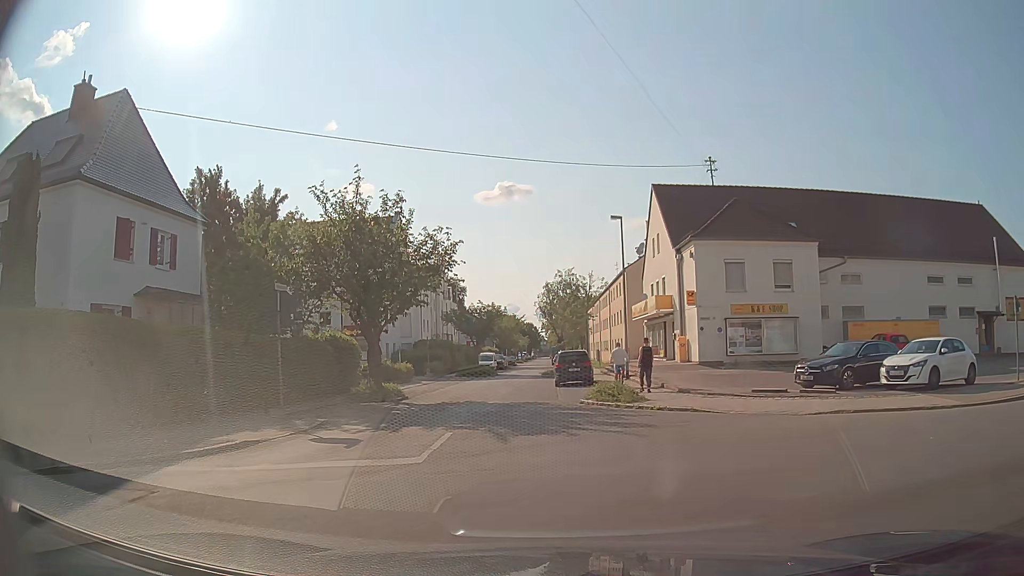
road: residential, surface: asphalt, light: Day
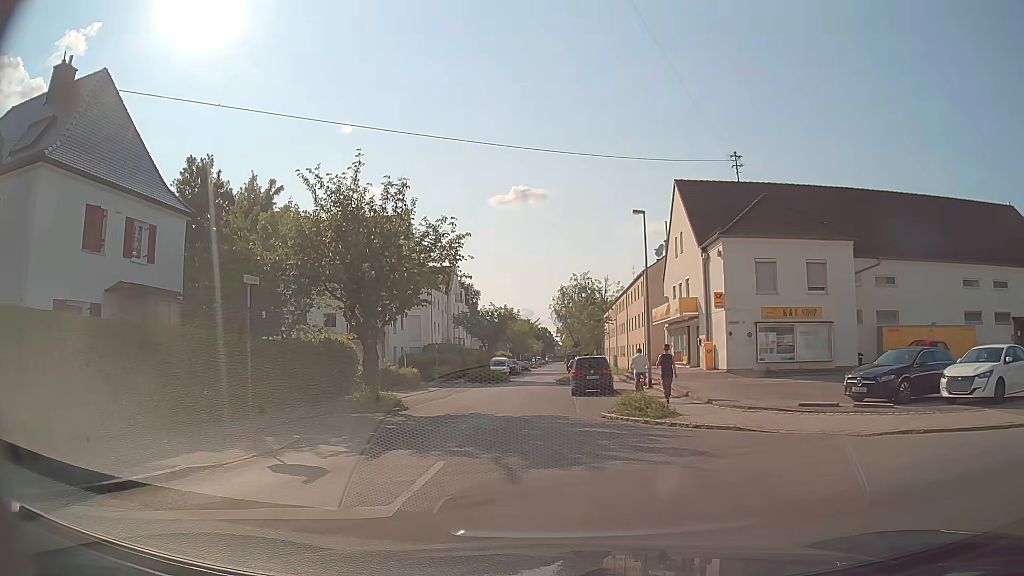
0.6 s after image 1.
(-0.1, +2.7) m; -2°
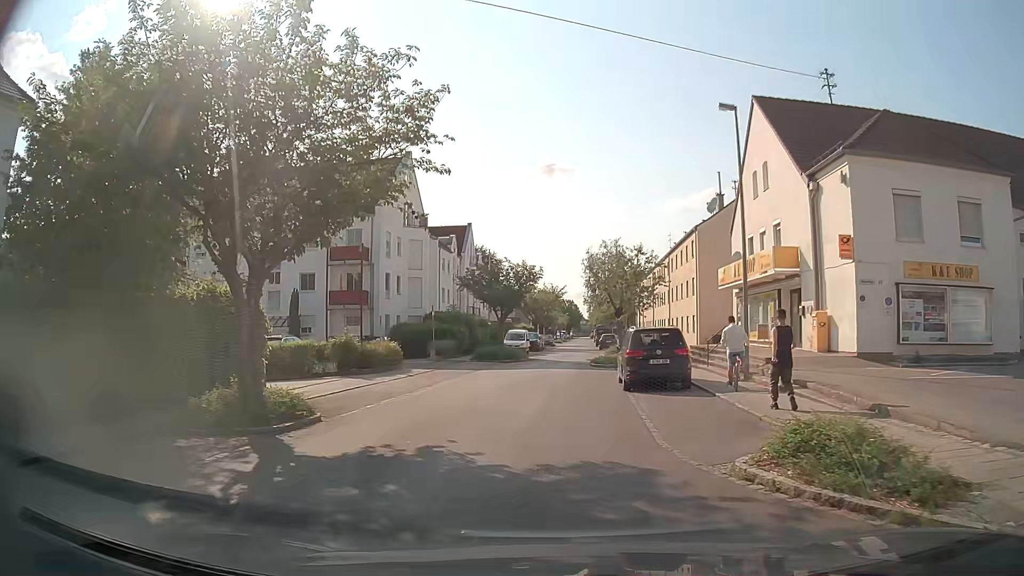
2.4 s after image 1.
(-0.3, +11.2) m; -2°
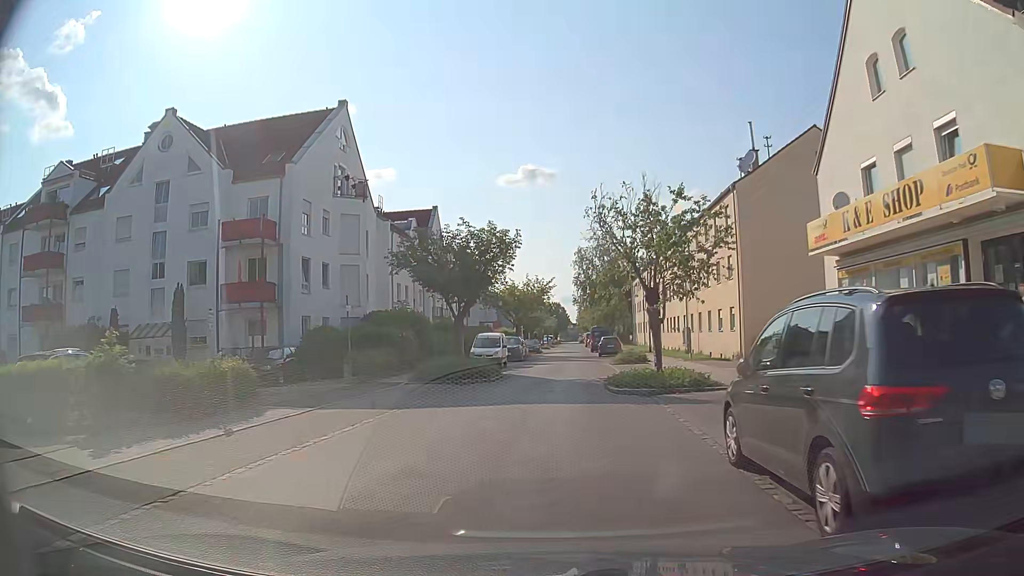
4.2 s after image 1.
(0.0, +13.6) m; 0°
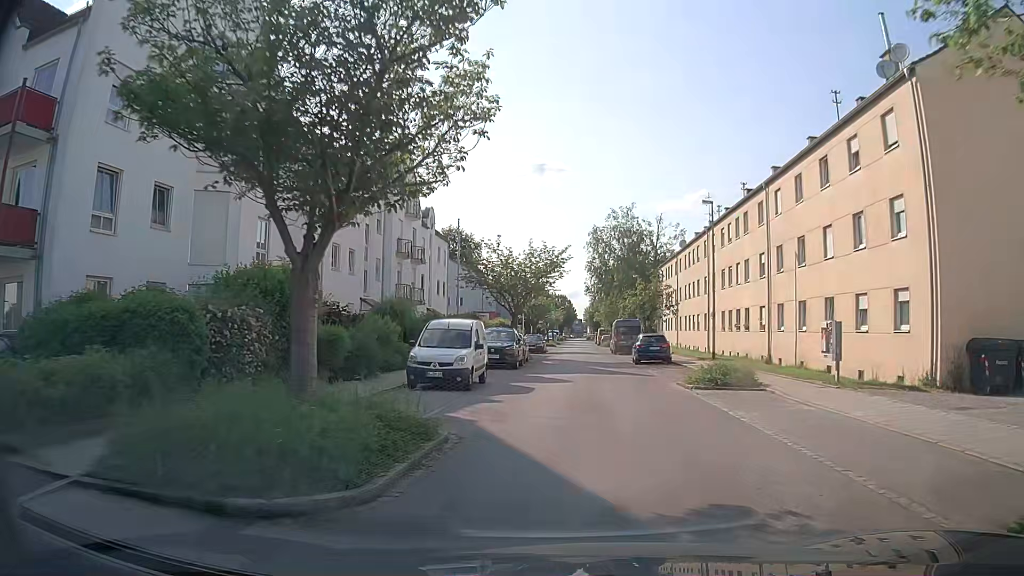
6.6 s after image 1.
(-0.2, +17.1) m; -1°
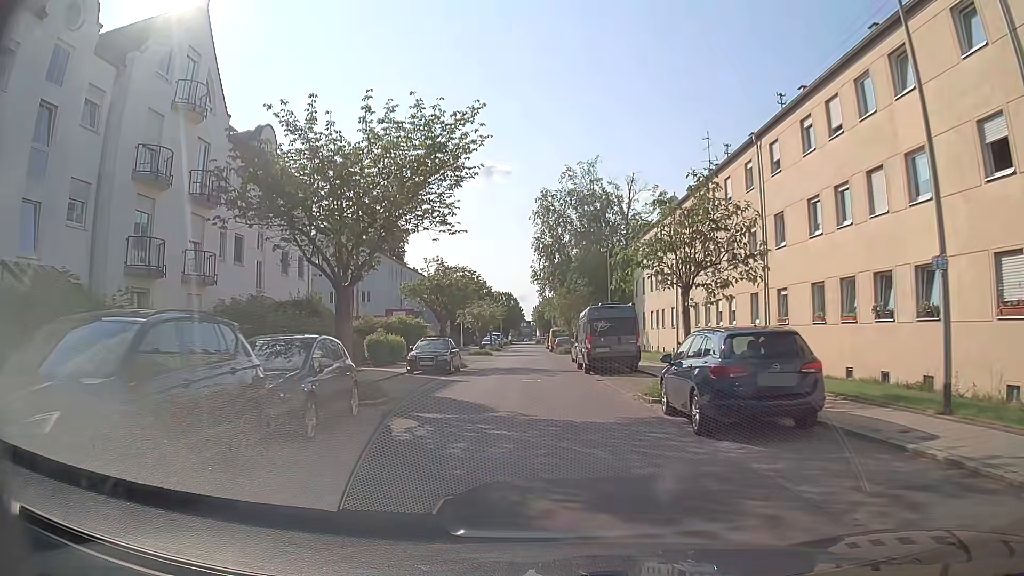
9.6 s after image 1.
(+1.7, +23.7) m; +5°
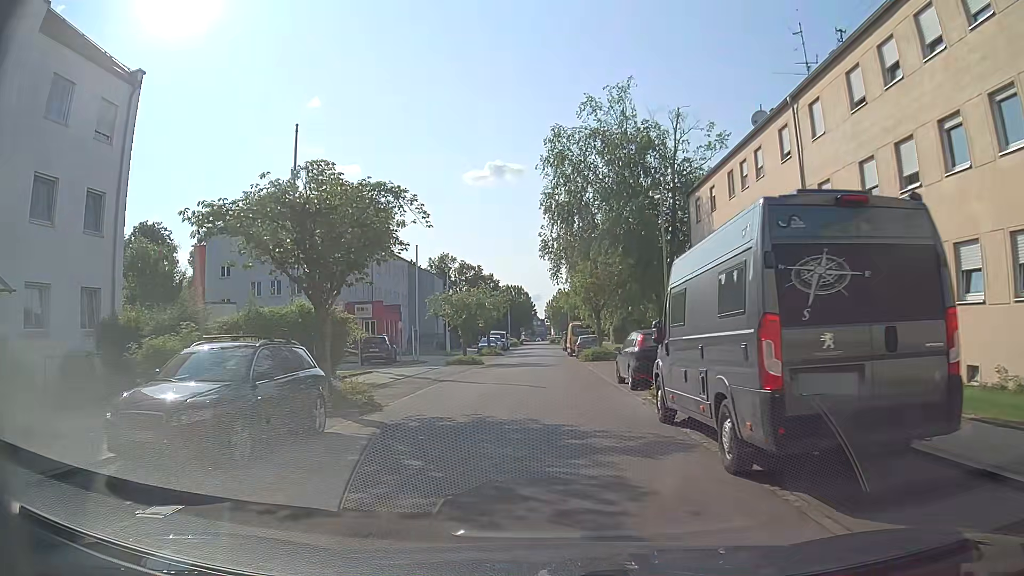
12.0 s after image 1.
(0.0, +19.5) m; -1°
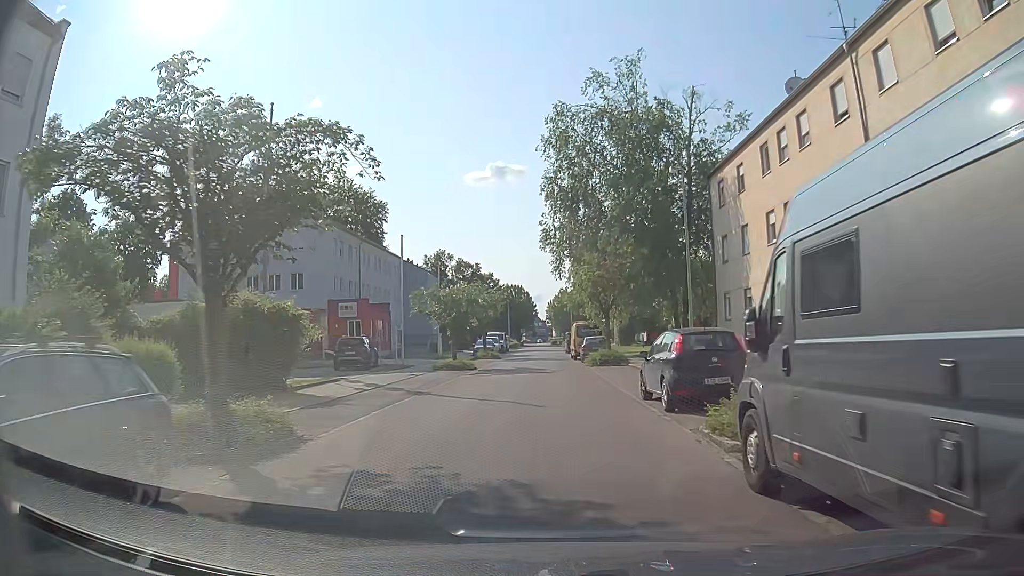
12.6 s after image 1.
(0.0, +4.8) m; 0°
(0, +10) (0, +20) (0, +30) (0, +40) (0, +50) (0, +60) (0, +70) (0, +80) (0, +90) (0, +100) m
